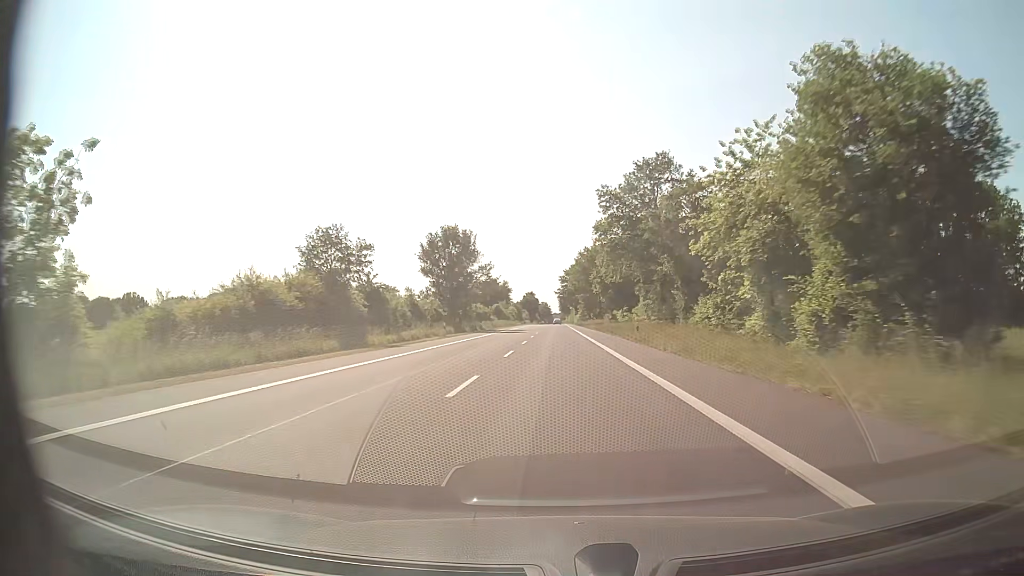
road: secondary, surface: asphalt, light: Day
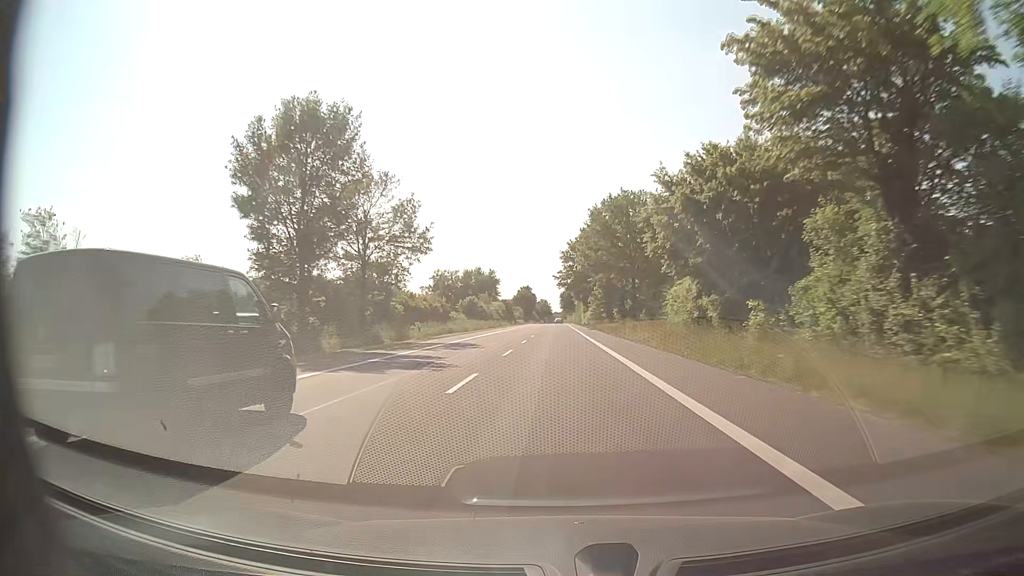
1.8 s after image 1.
(+0.1, +47.5) m; 0°
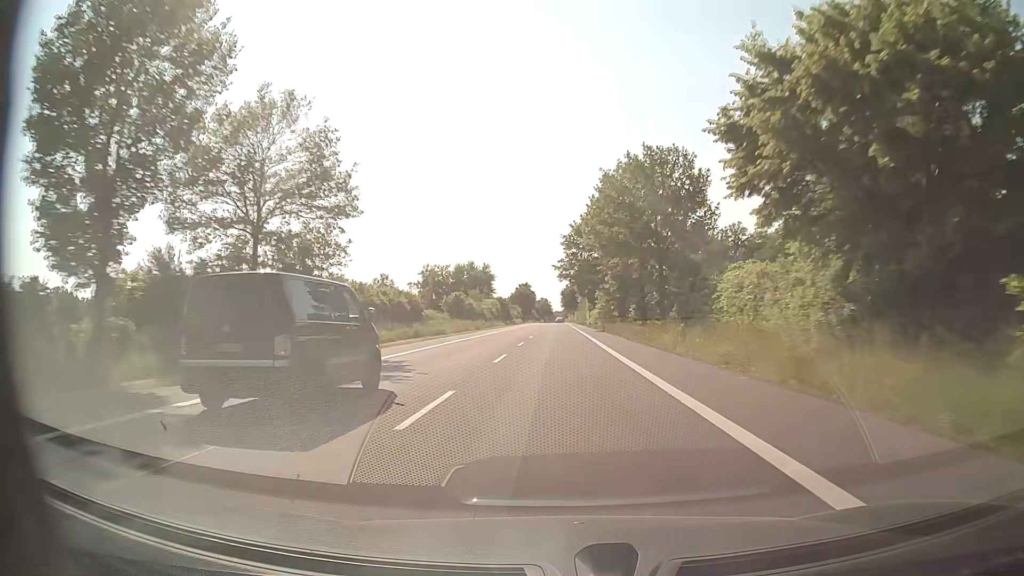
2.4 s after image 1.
(0.0, +15.8) m; 0°
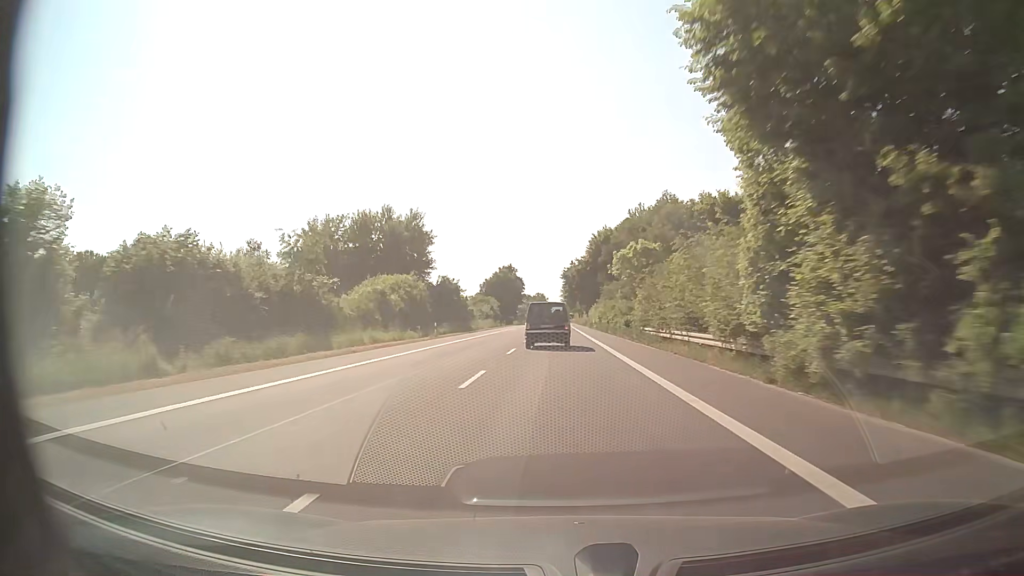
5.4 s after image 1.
(+0.1, +79.3) m; 0°
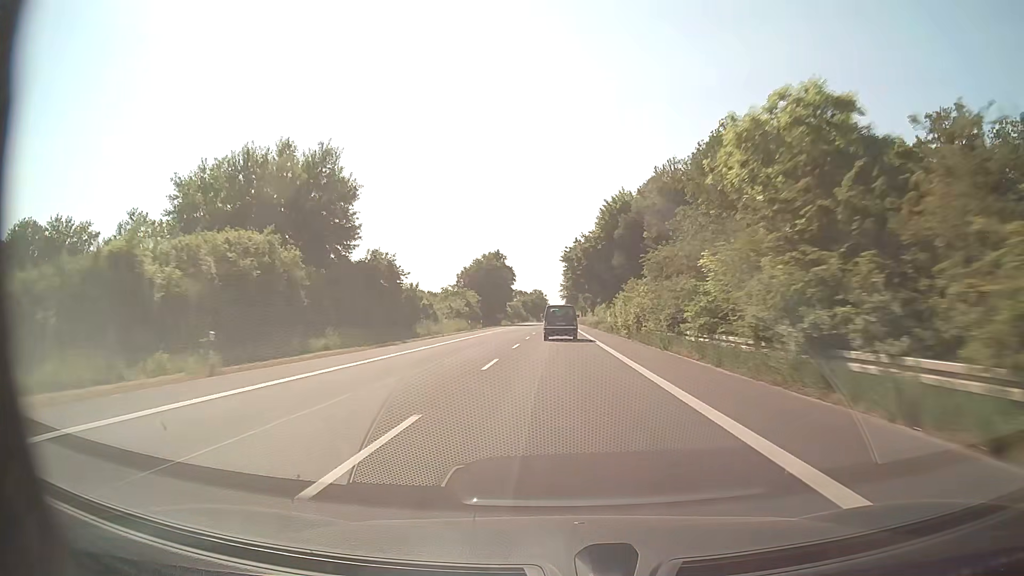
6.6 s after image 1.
(0.0, +31.7) m; 0°
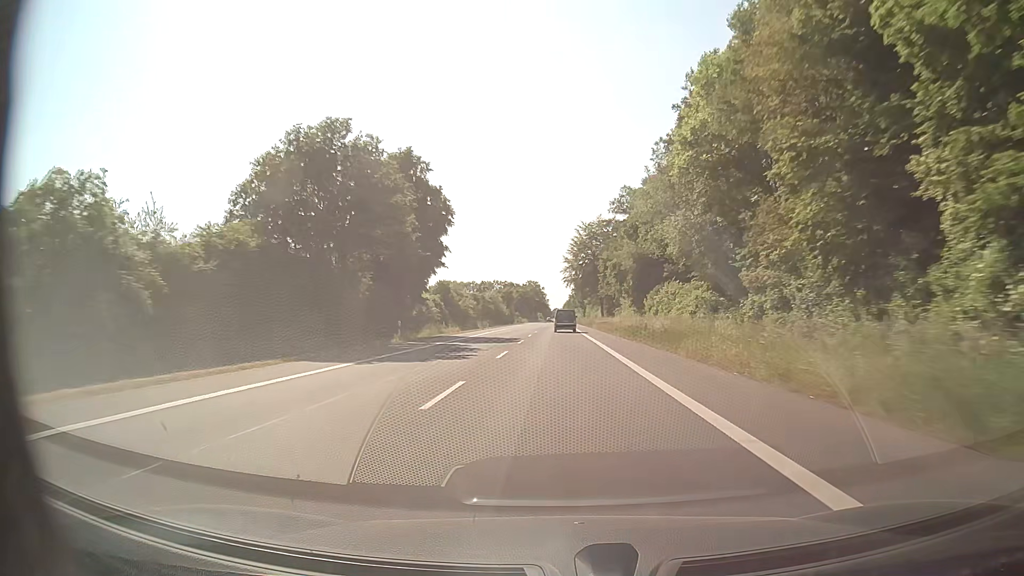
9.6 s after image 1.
(-0.1, +79.3) m; 0°
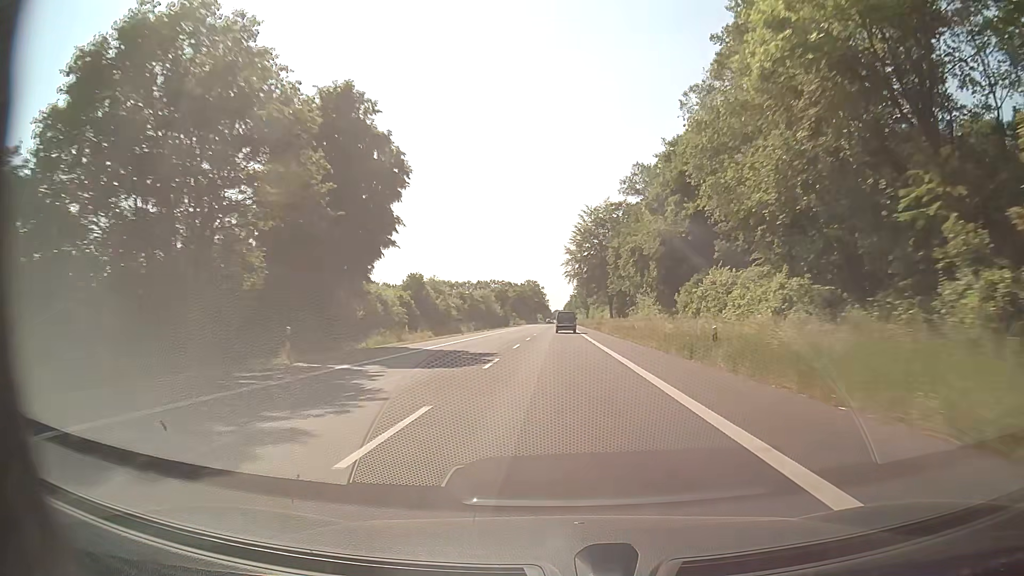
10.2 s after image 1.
(0.0, +15.8) m; 0°
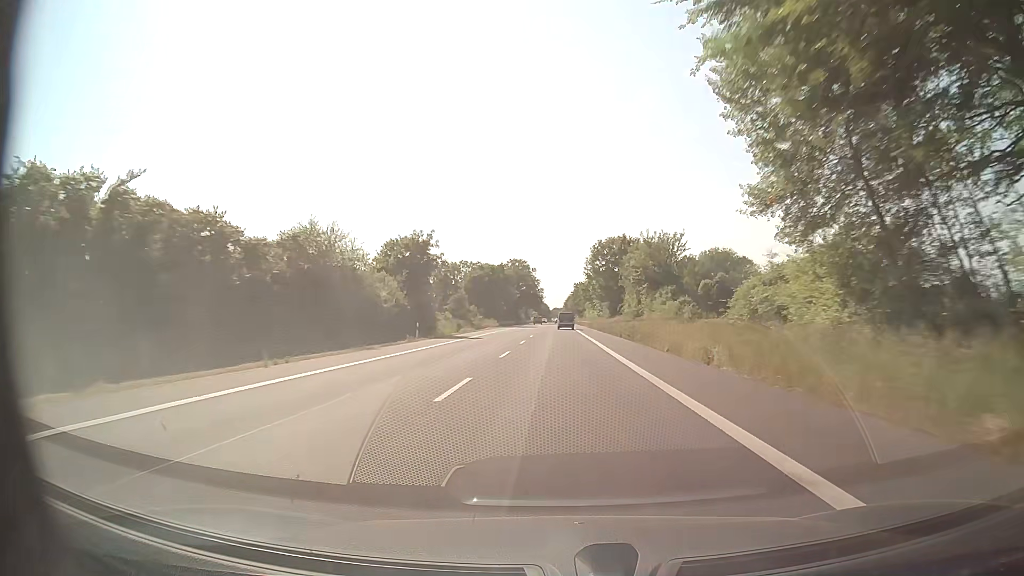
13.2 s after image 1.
(0.0, +79.2) m; 0°
(0, +10) (0, +20) (0, +30) (0, +40) (0, +50) (0, +60) (0, +70) (0, +80) (0, +90) (0, +100) m
